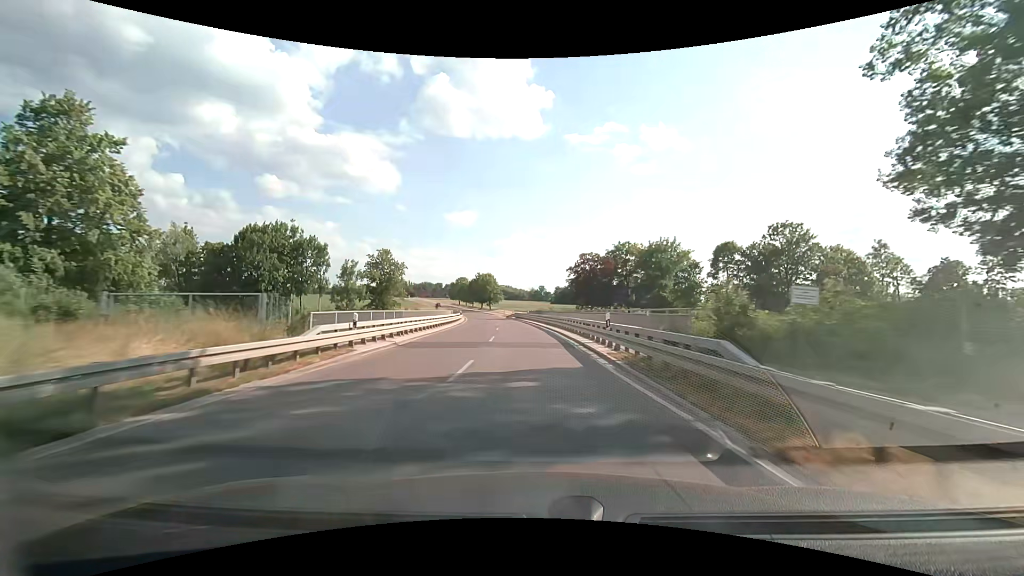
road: secondary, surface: asphalt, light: Day
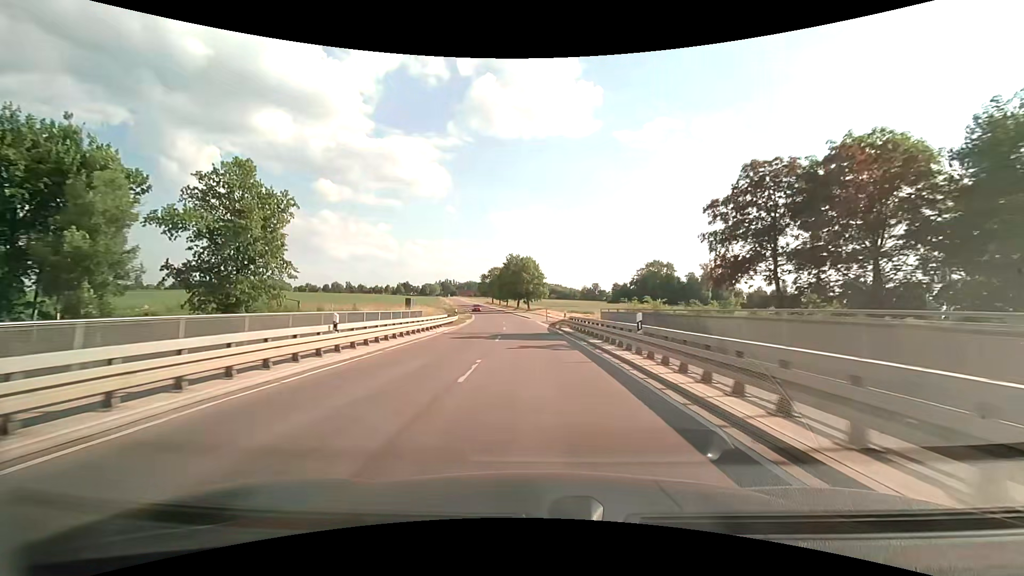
(-2.3, +48.4) m; -6°
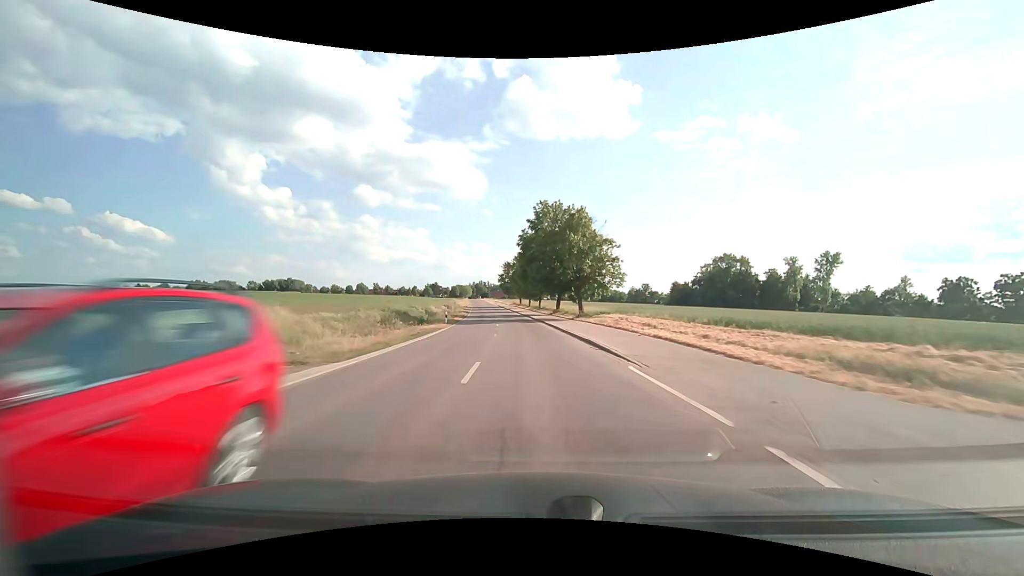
(-1.8, +47.5) m; -4°
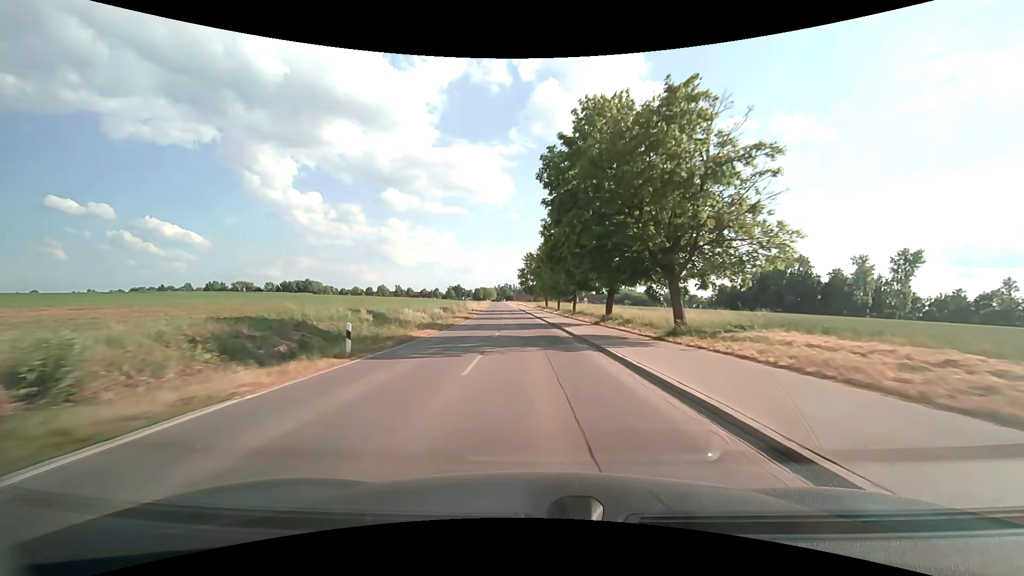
(-0.6, +23.4) m; -3°
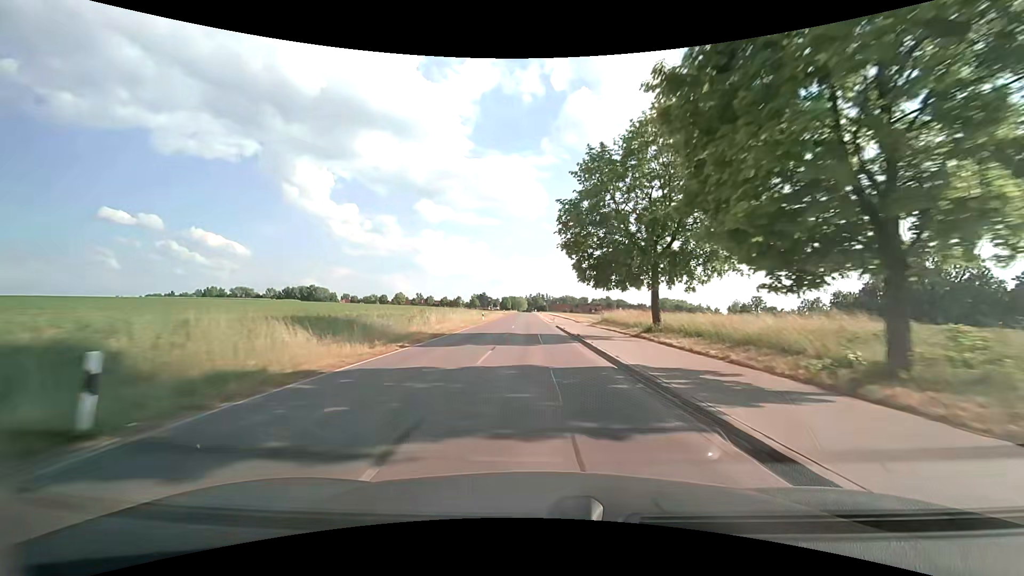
(-2.6, +57.8) m; -4°
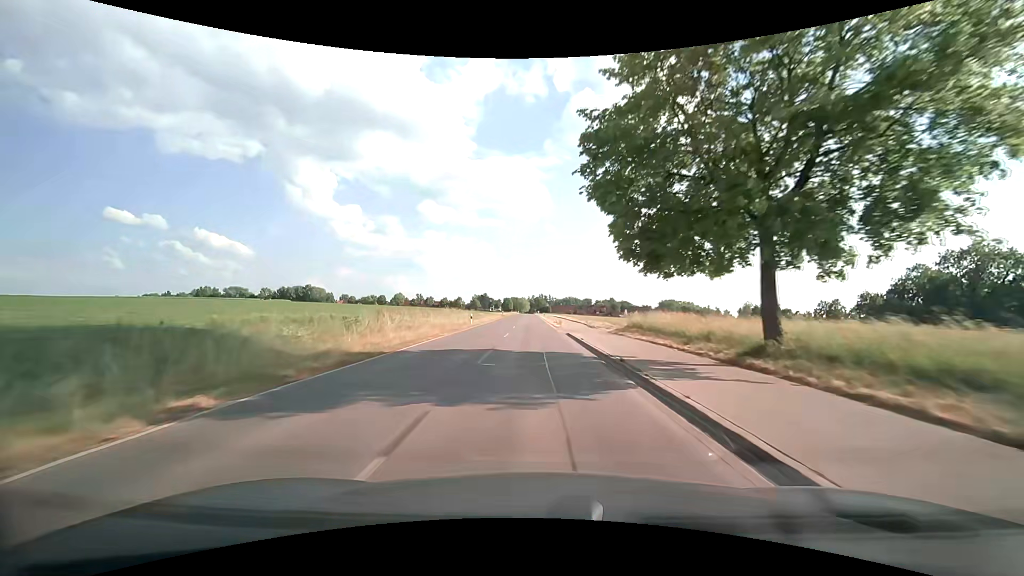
(0.0, +11.7) m; 0°
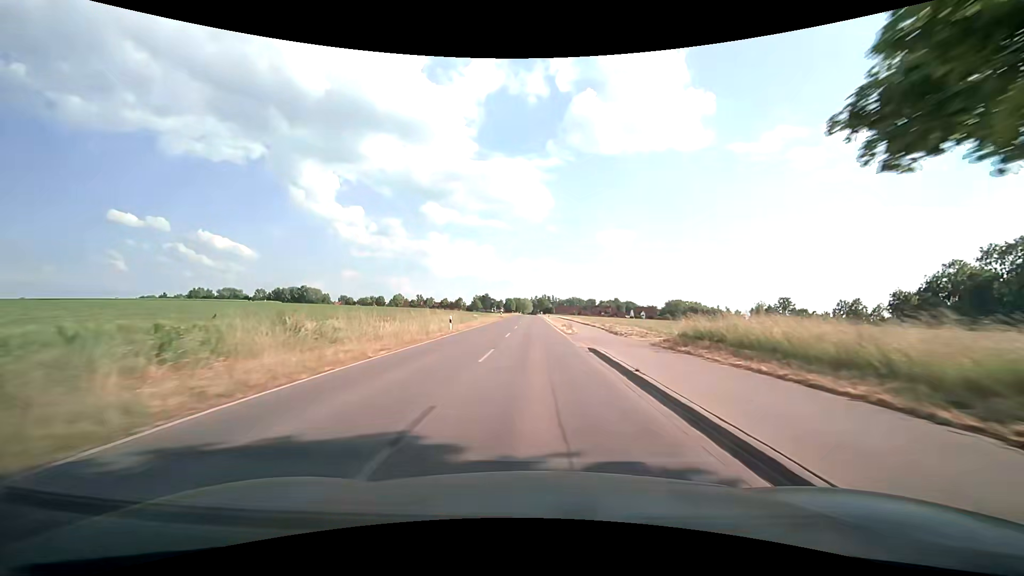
(0.0, +11.8) m; 0°
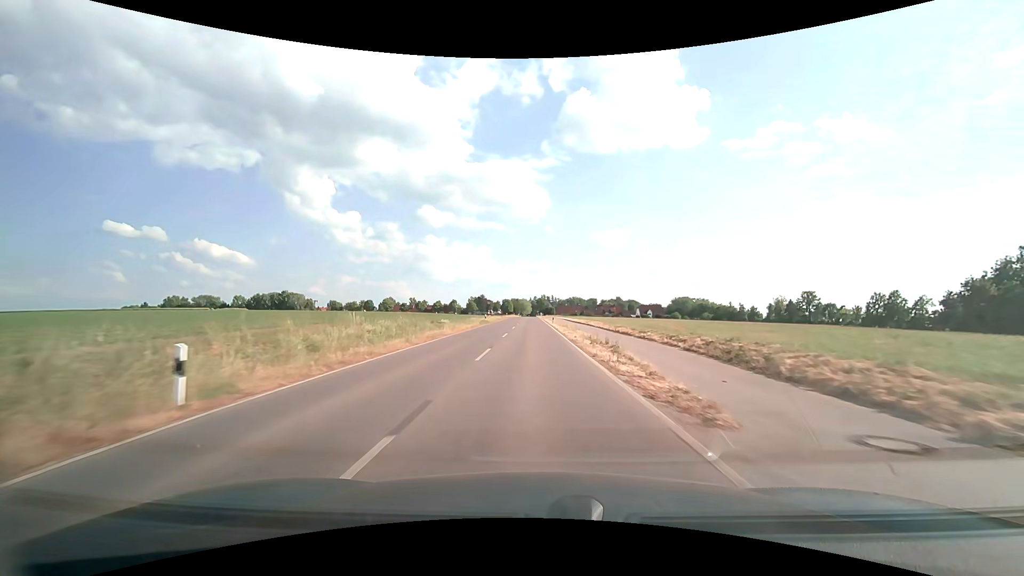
(0.0, +23.8) m; 0°
(0, +10) (0, +20) (0, +30) (0, +40) (0, +50) (-1, +60) (-1, +70) (-1, +80) (-1, +90) (-1, +100) m
